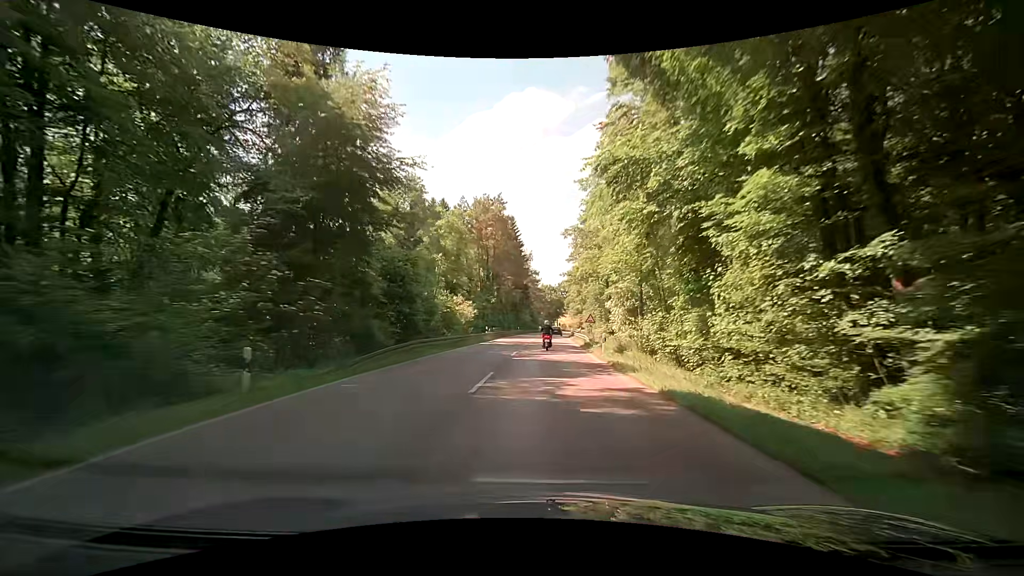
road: secondary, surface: asphalt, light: Day
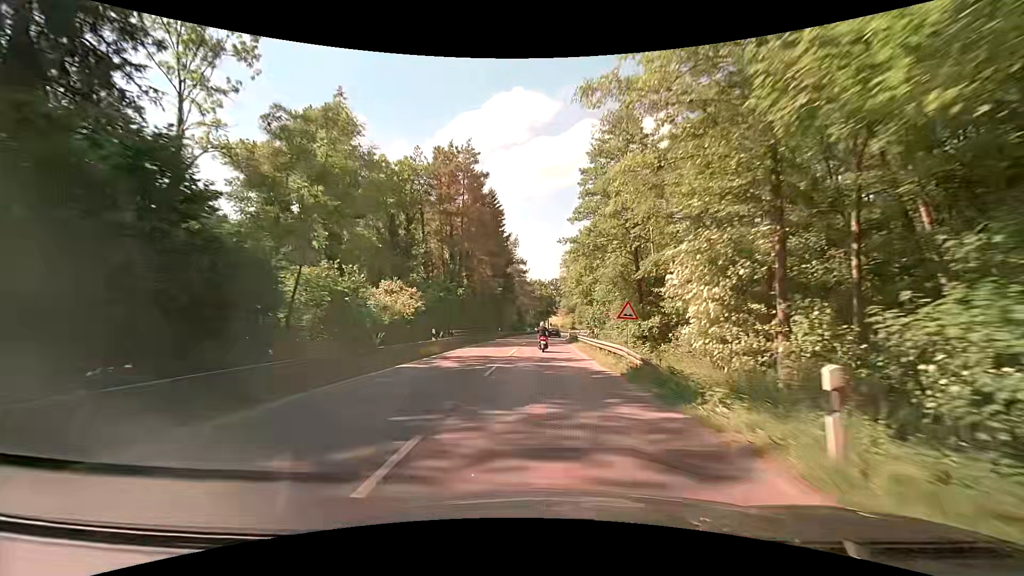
(+0.1, +20.3) m; +1°
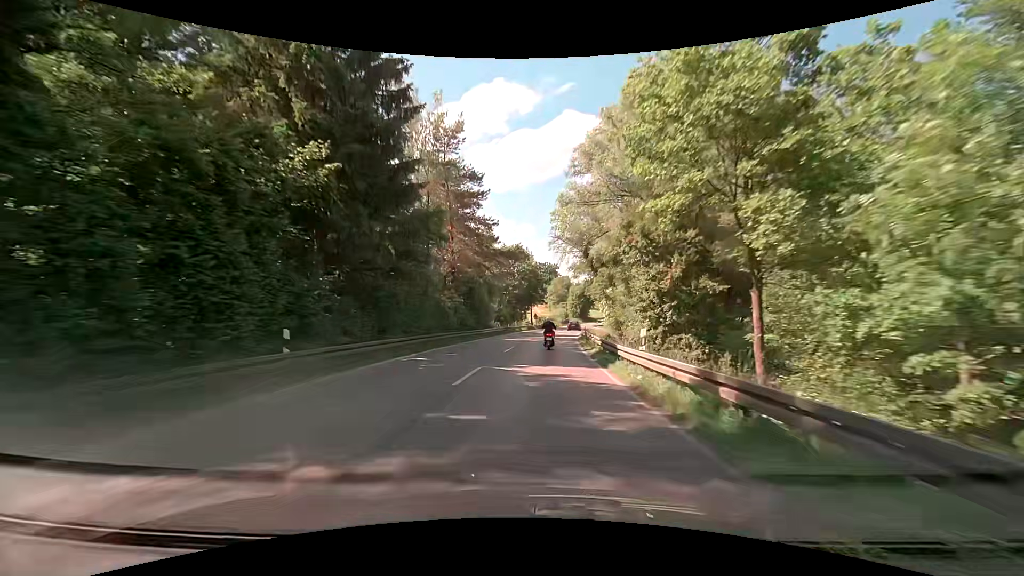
(+1.7, +51.4) m; +3°
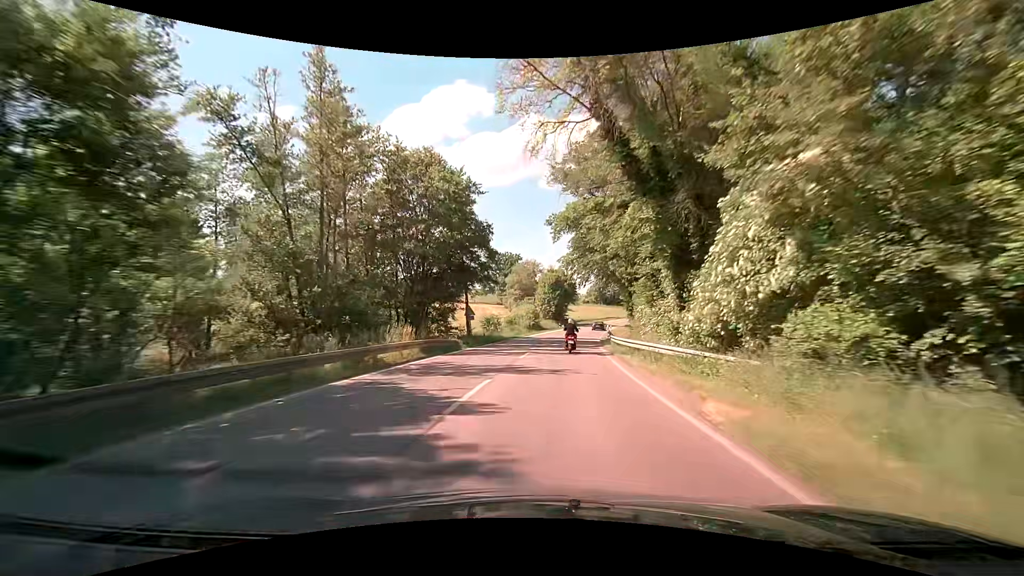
(+1.4, +50.8) m; +4°
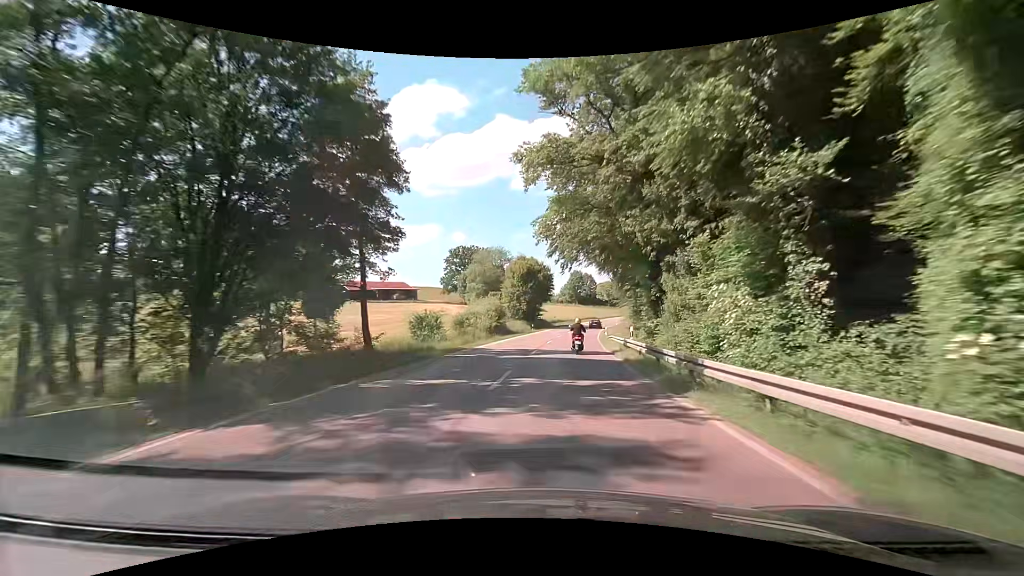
(+0.4, +21.4) m; +2°
(0, +10) (+1, +20) (+2, +30) (+3, +40) (+4, +50) (+5, +60) (+7, +70) (+9, +79) (+11, +89) (+13, +99) m
